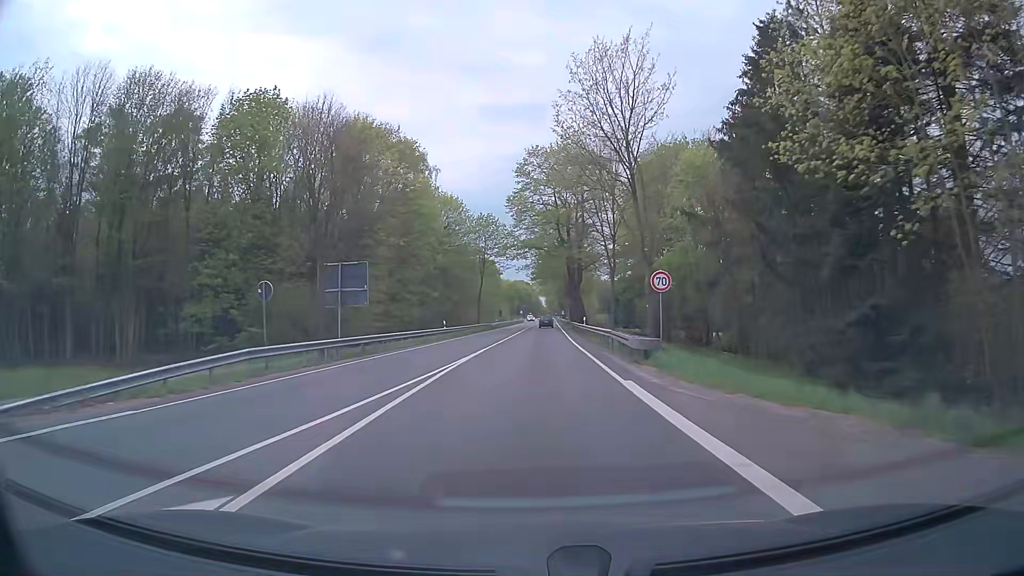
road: primary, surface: asphalt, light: Day
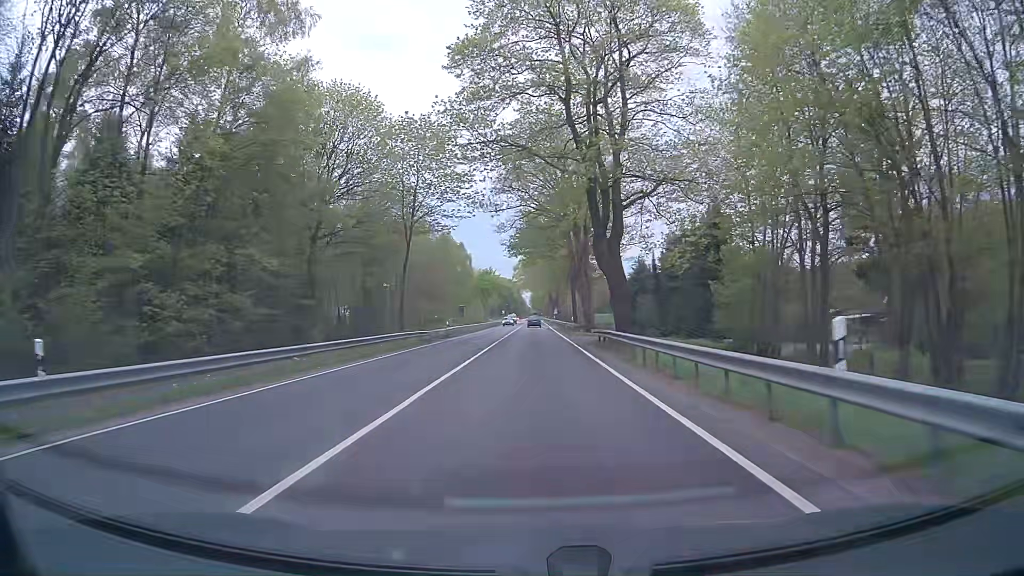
(+0.4, +42.5) m; +1°
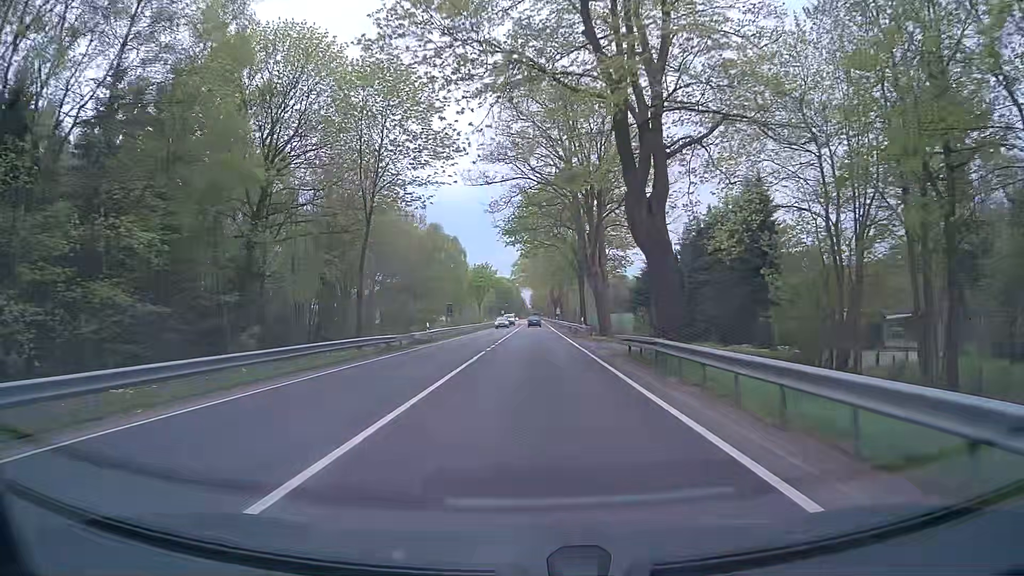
(0.0, +10.6) m; 0°
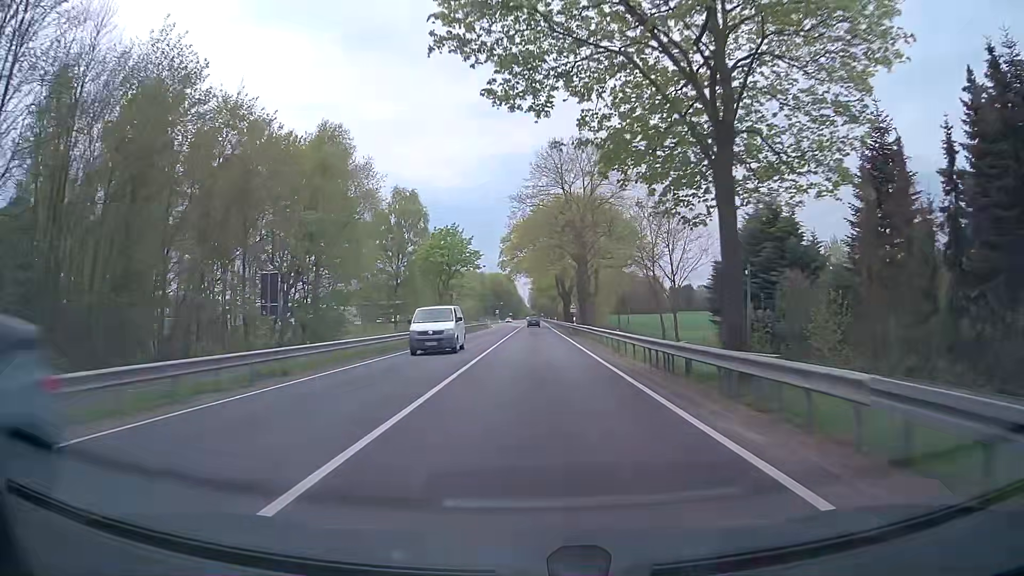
(0.0, +42.7) m; 0°
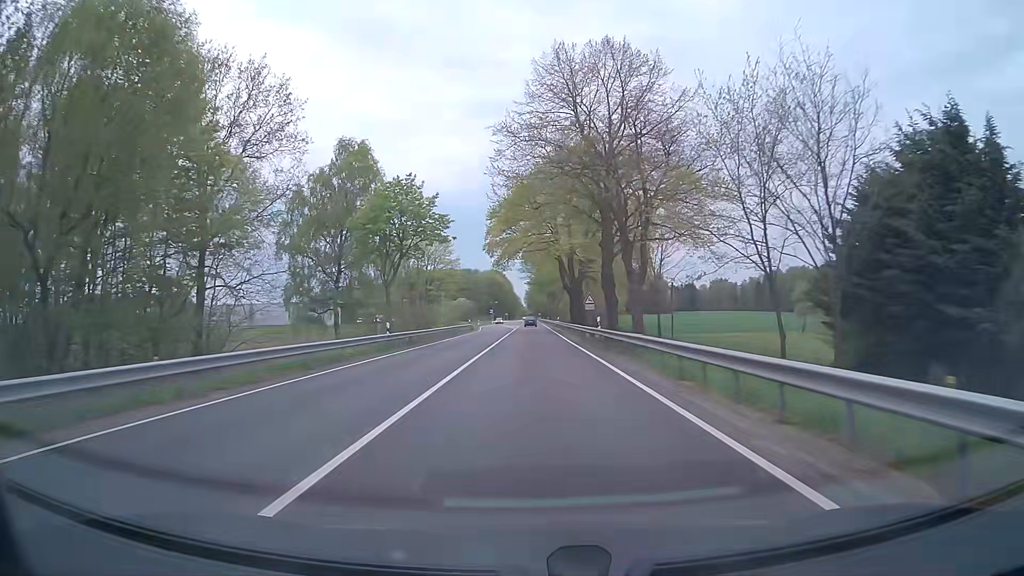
(+0.1, +21.5) m; +1°
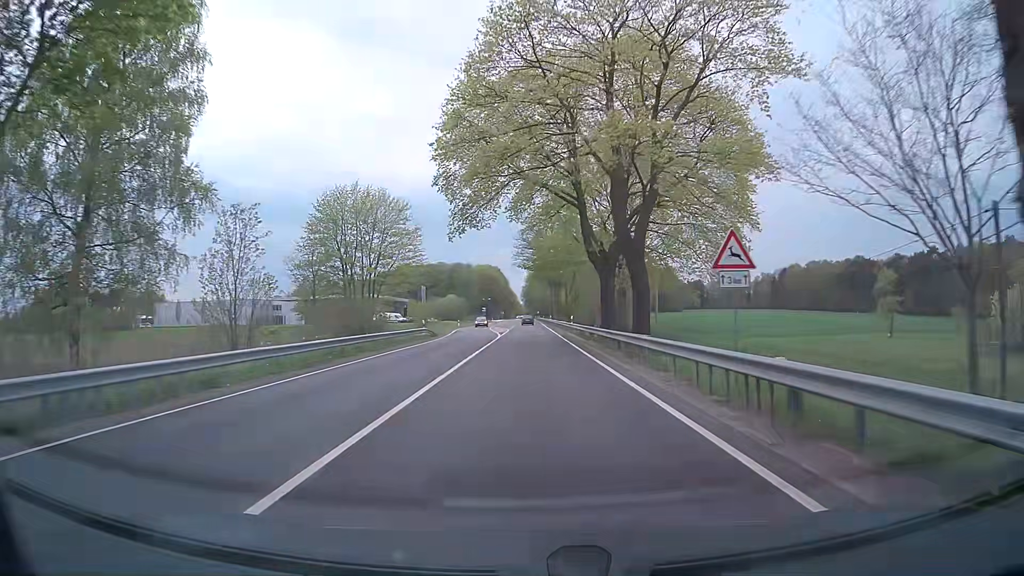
(0.0, +32.2) m; 0°
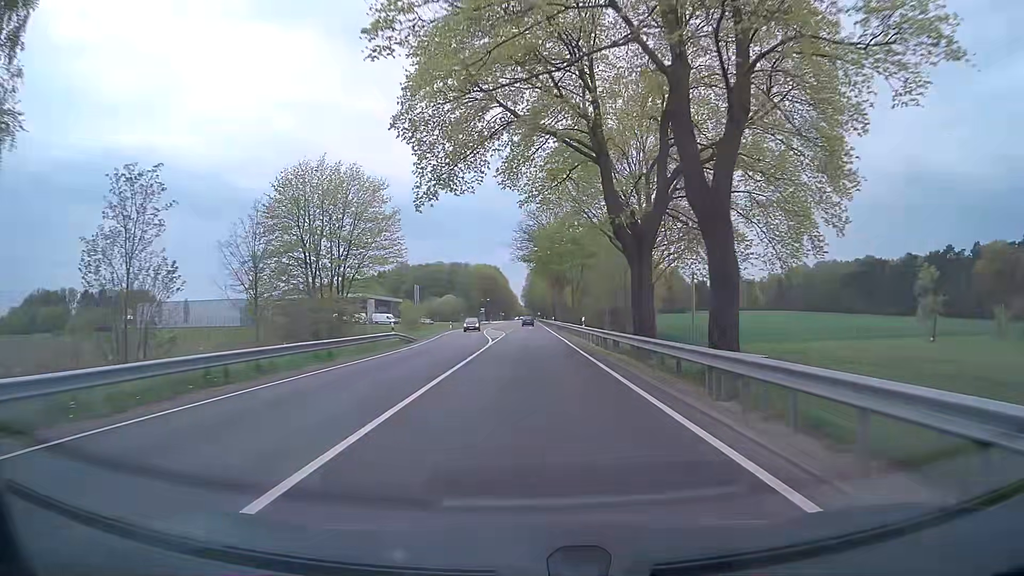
(-0.1, +10.7) m; 0°
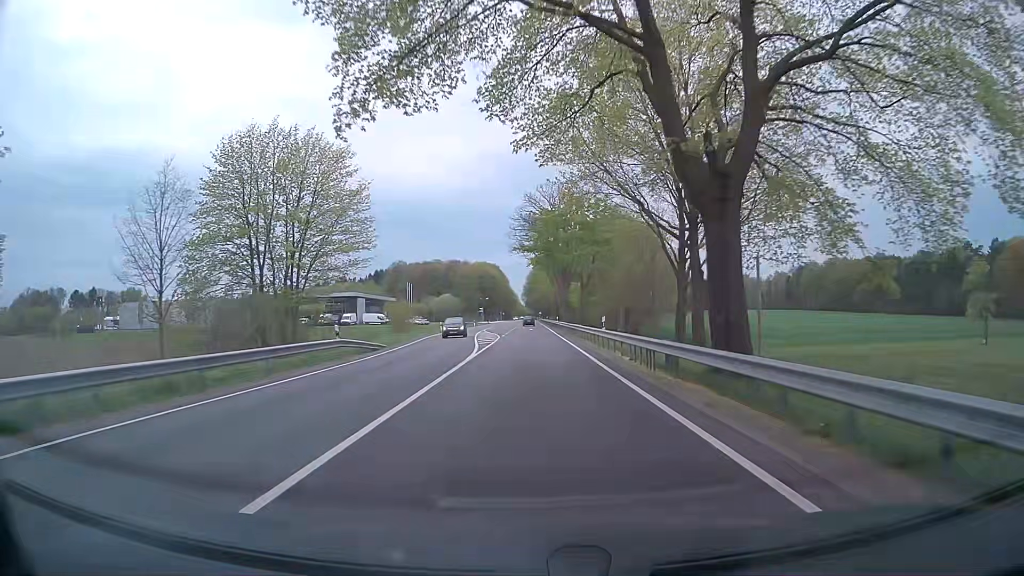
(-0.1, +10.7) m; 0°
(0, +10) (0, +20) (0, +30) (0, +40) (0, +50) (0, +60) (0, +70) (0, +80) (0, +90) (0, +100) m
